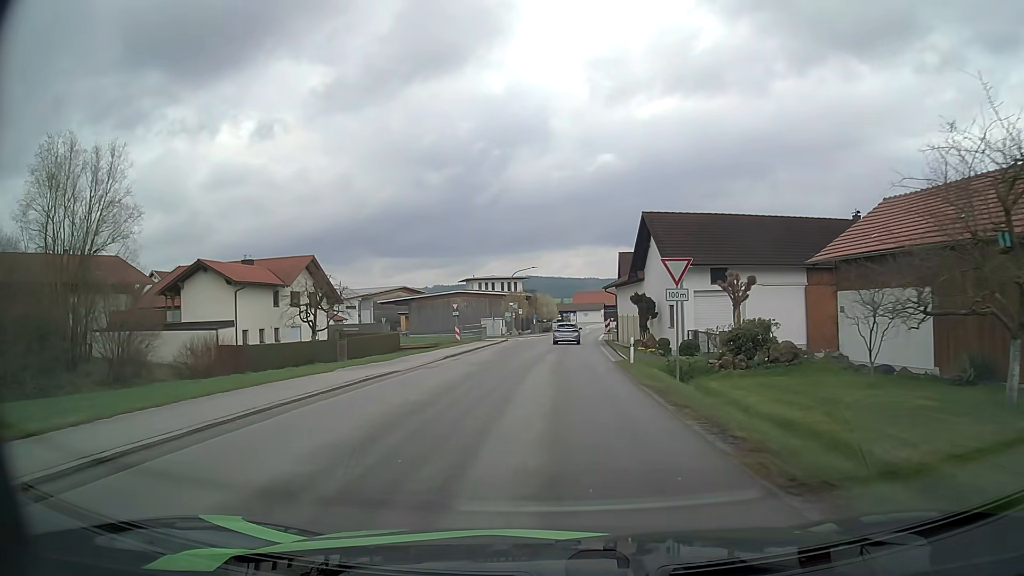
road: tertiary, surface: asphalt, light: Day
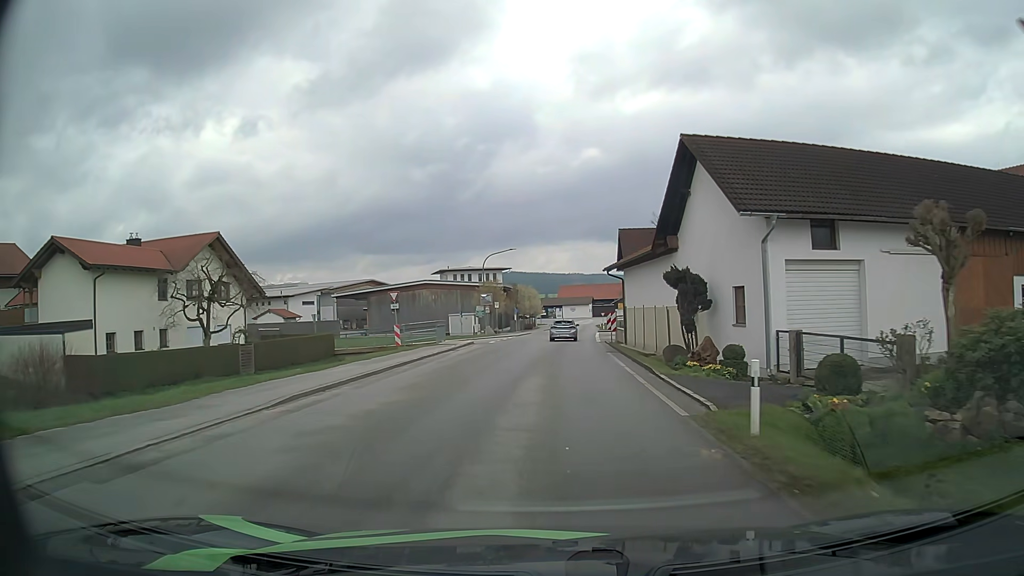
(+0.2, +14.7) m; +2°
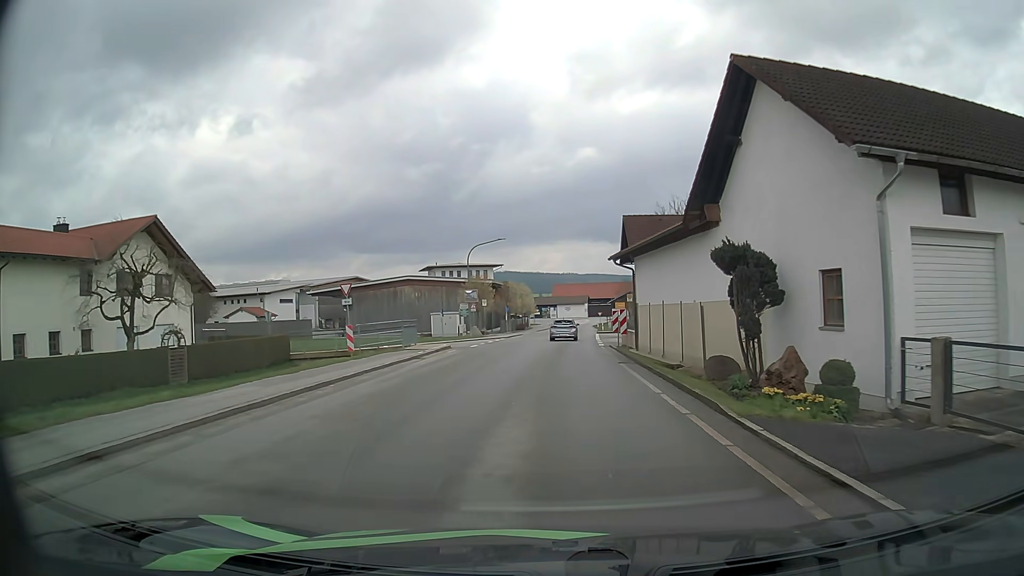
(0.0, +7.1) m; +1°
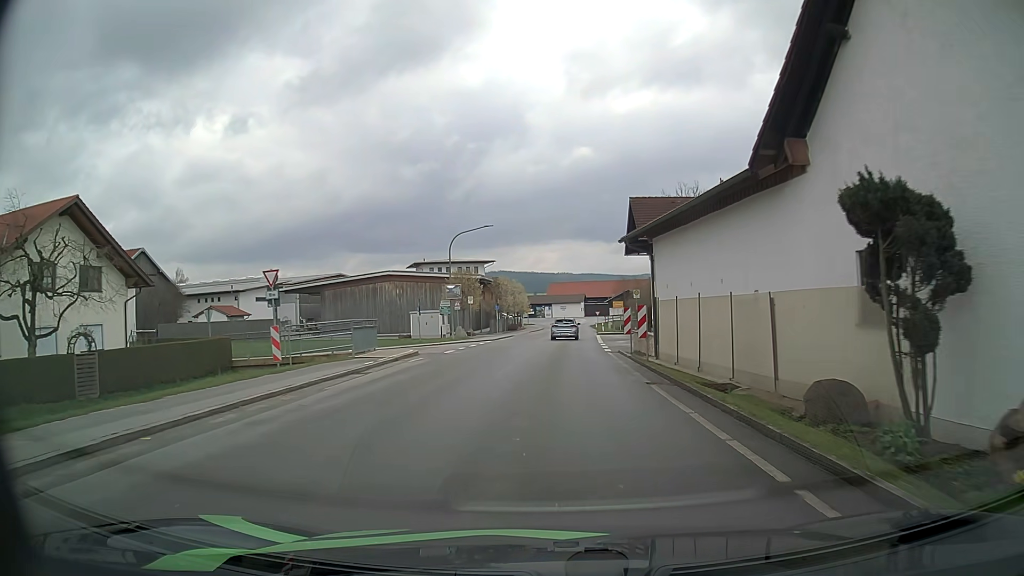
(0.0, +7.0) m; 0°
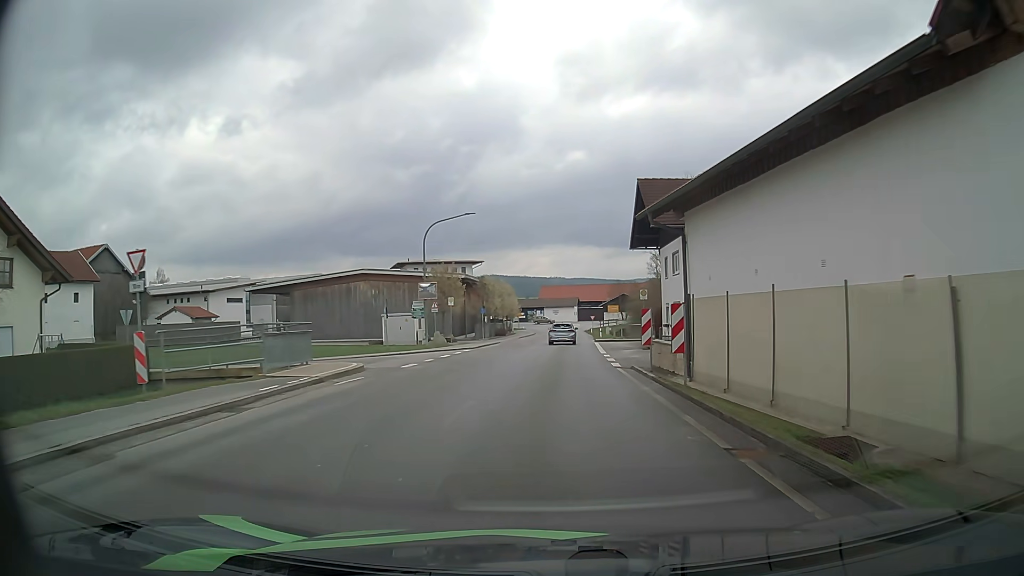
(0.0, +6.8) m; +1°
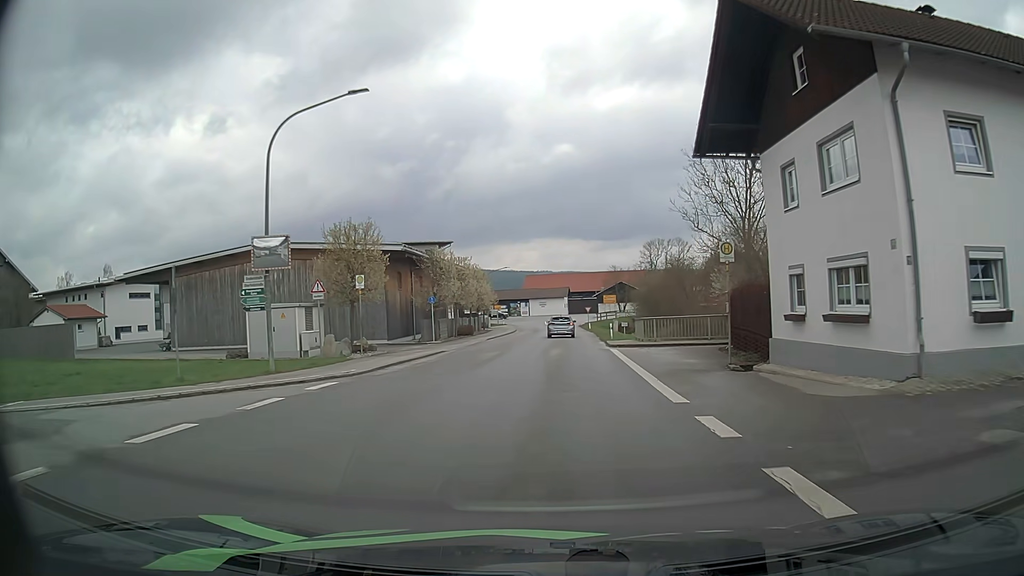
(+0.3, +20.5) m; +1°
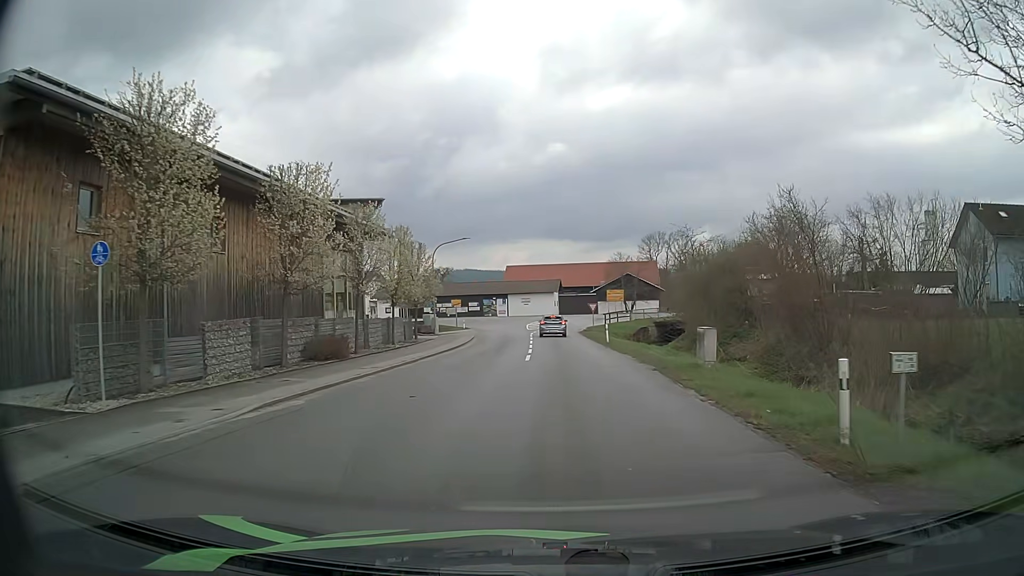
(+0.5, +31.0) m; +2°
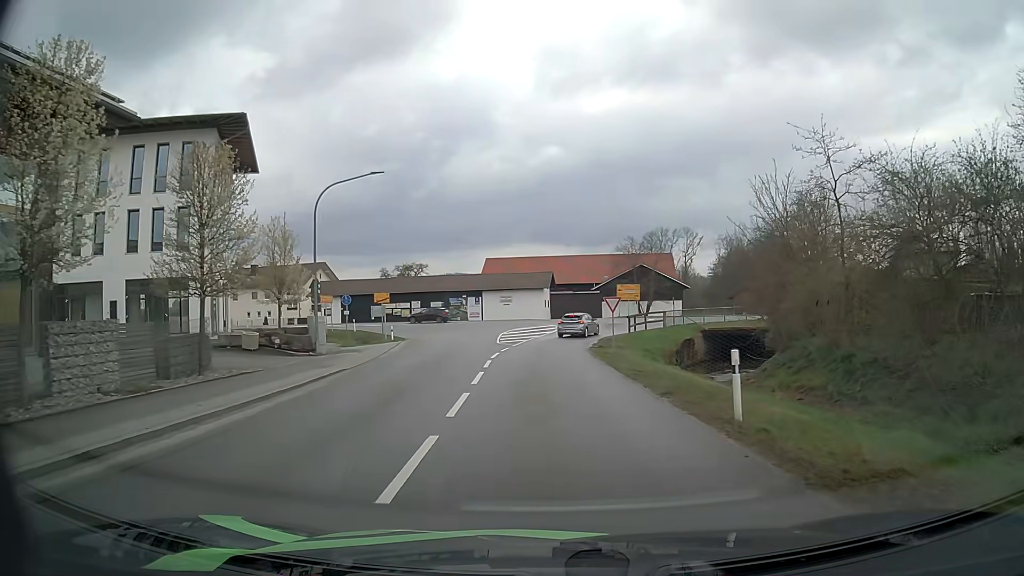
(+0.2, +25.0) m; 0°
